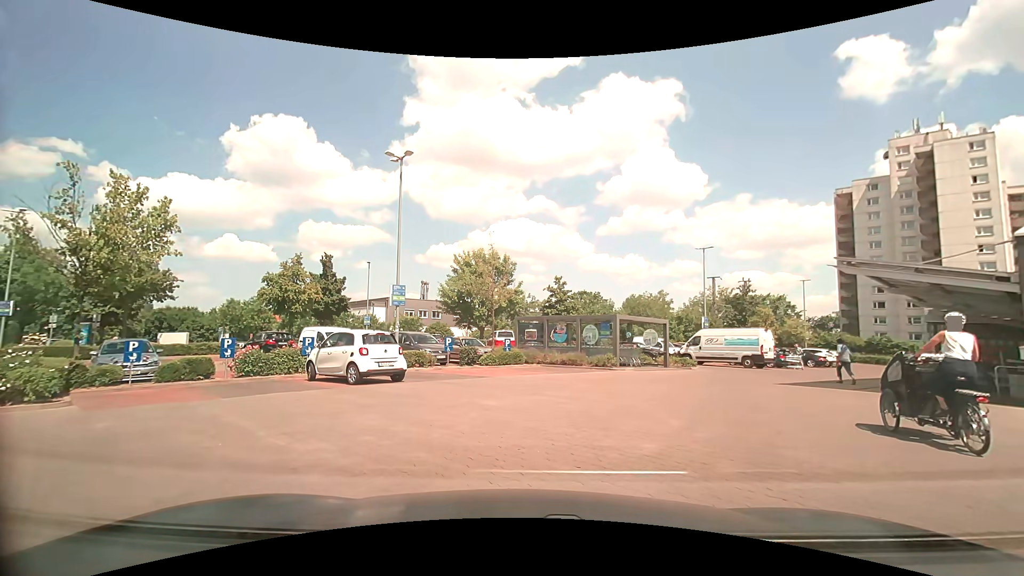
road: service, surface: paving_stones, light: Day
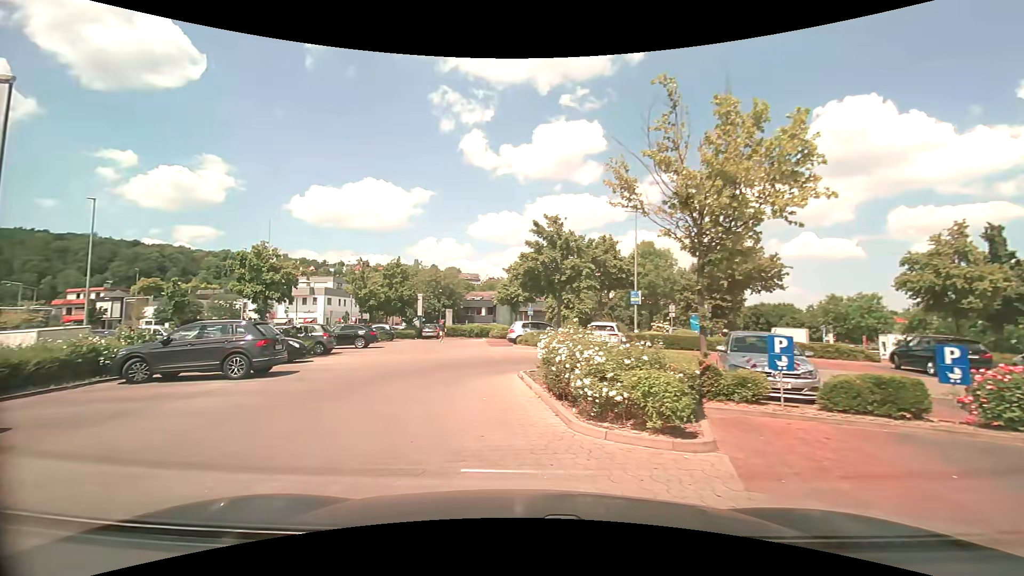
(-4.0, +7.0) m; -60°
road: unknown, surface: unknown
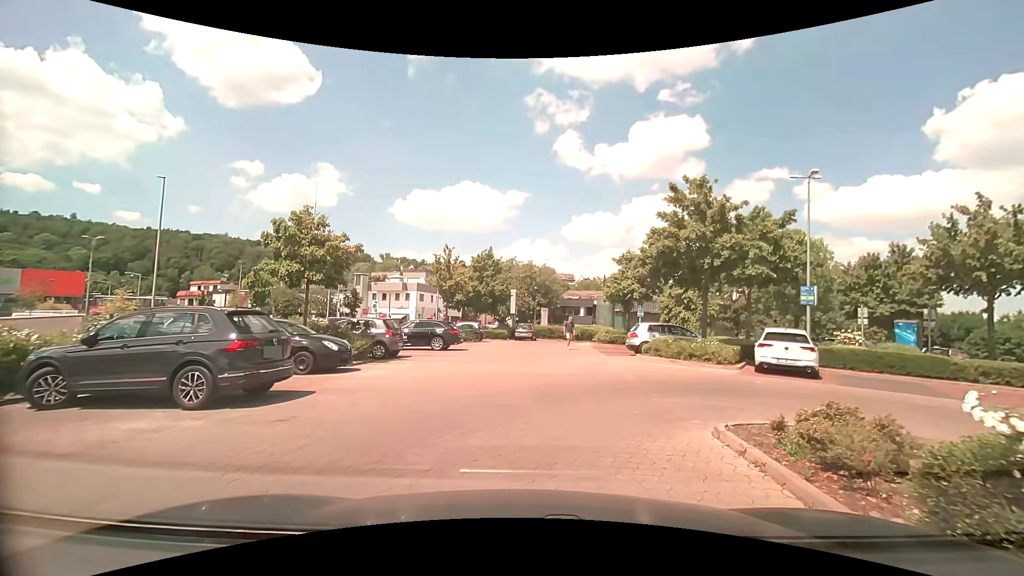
(-1.1, +6.9) m; -12°
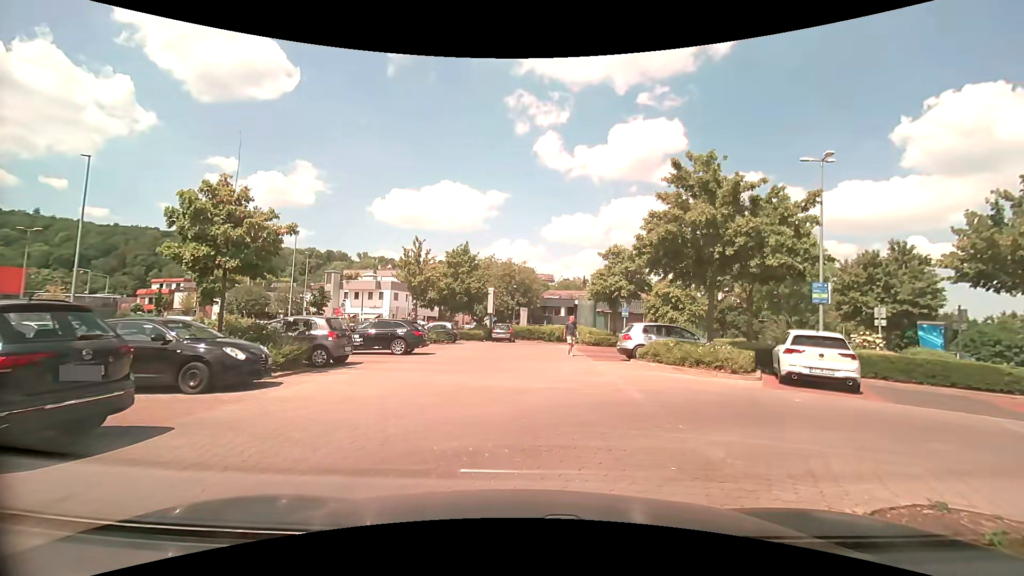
(+0.1, +3.2) m; +1°
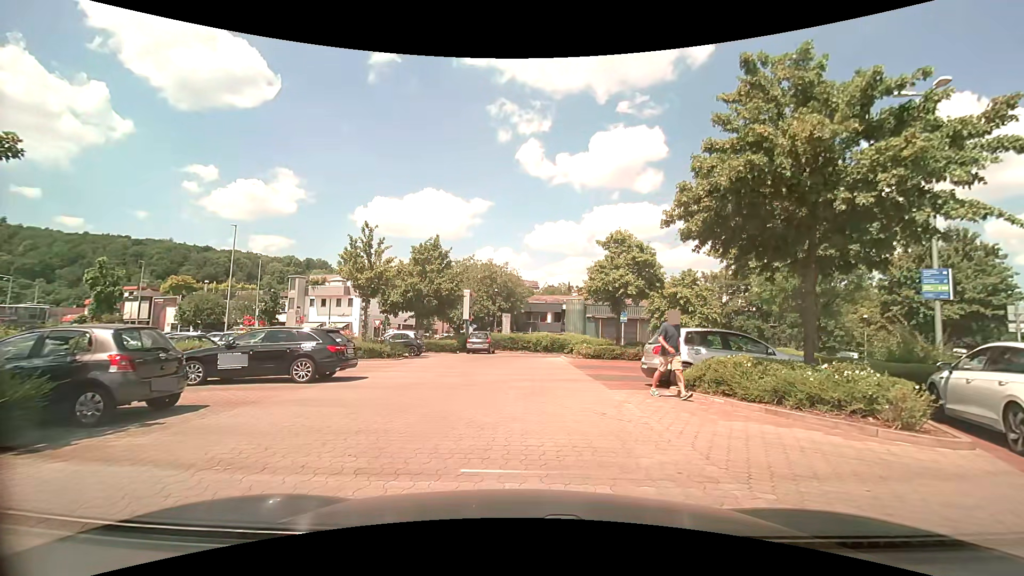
(+0.4, +7.0) m; +2°
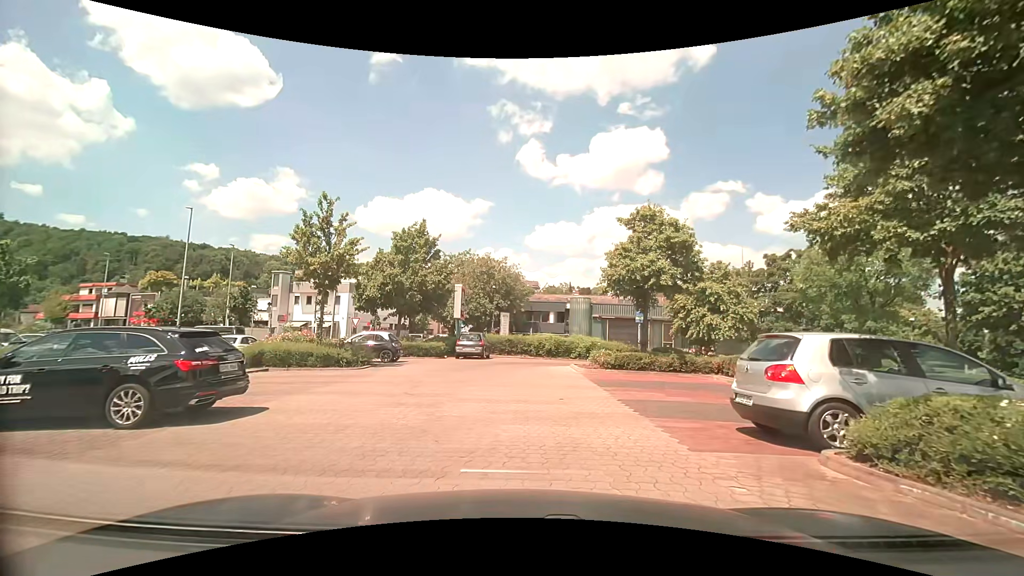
(+0.1, +5.7) m; +1°
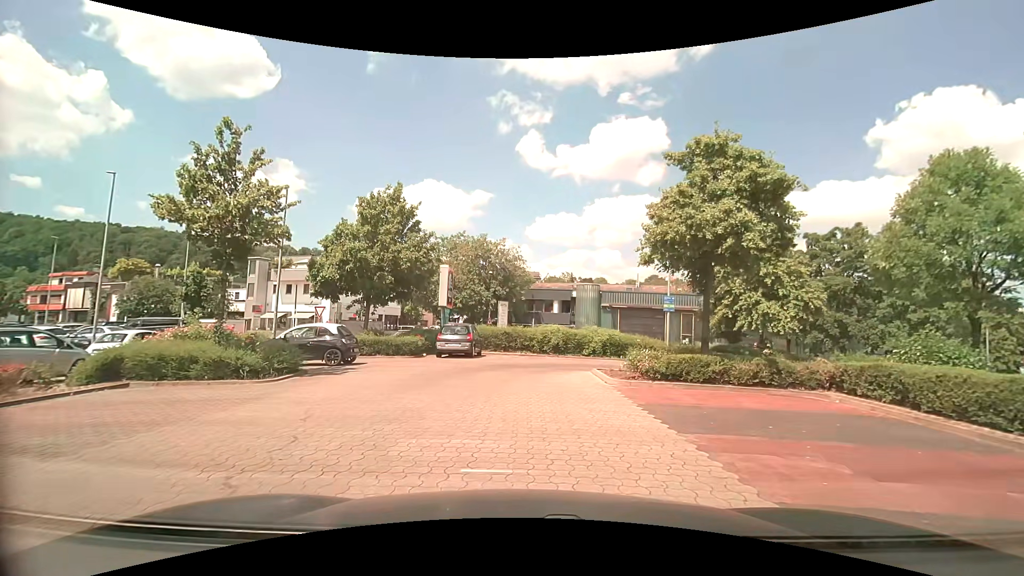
(0.0, +6.8) m; -1°
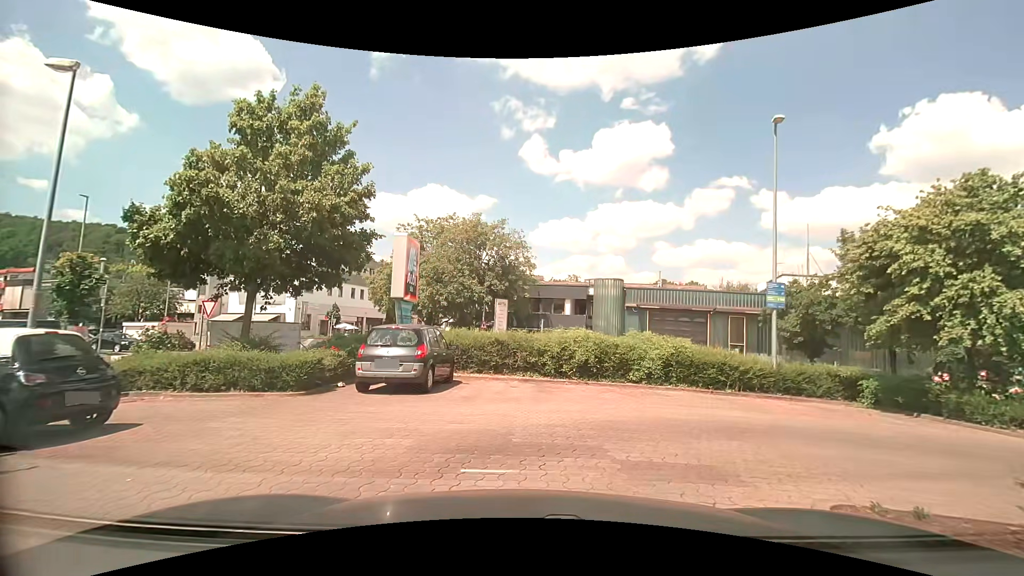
(0.0, +11.2) m; -1°
